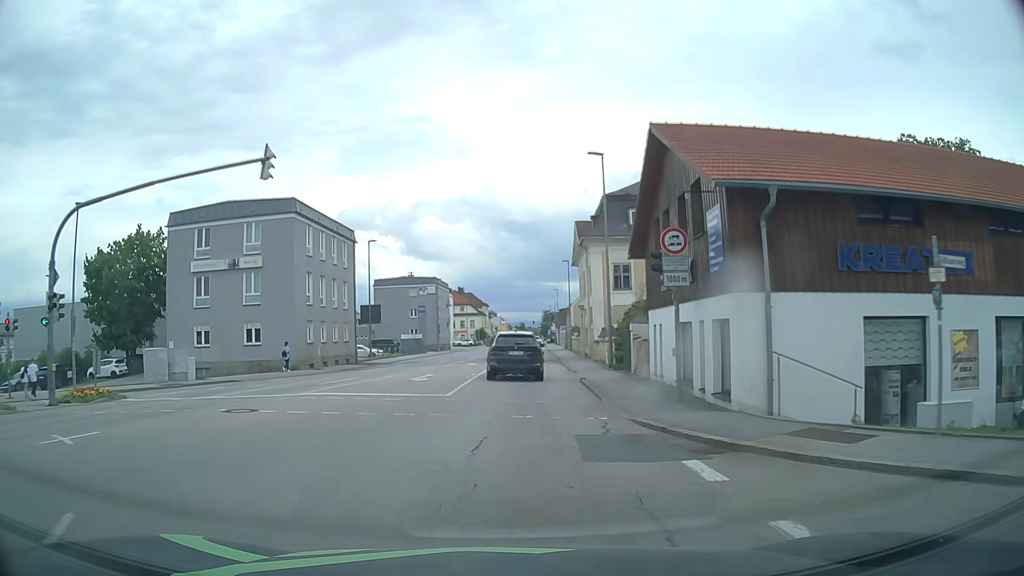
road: tertiary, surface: asphalt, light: Day
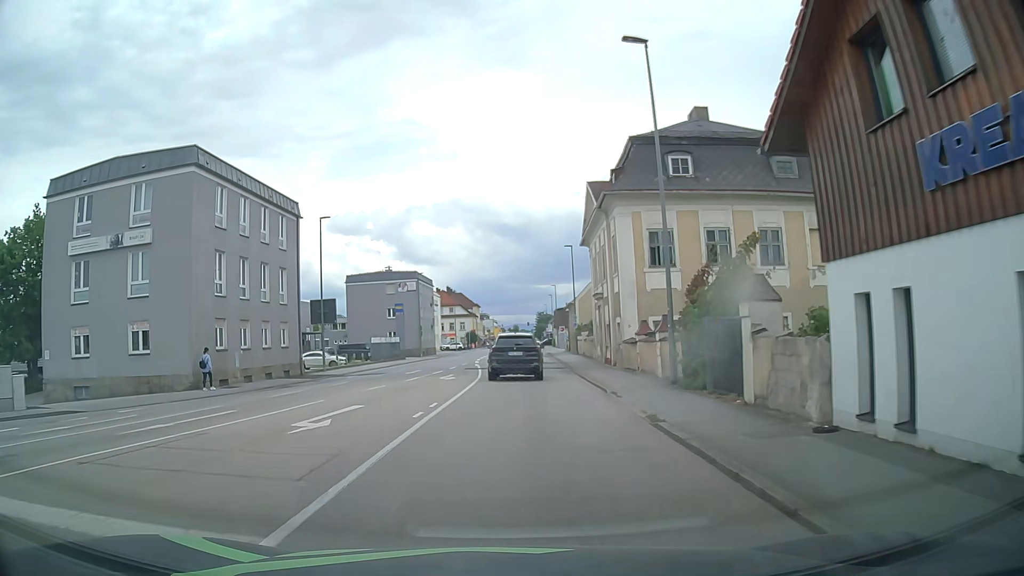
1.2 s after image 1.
(+0.3, +12.9) m; +1°
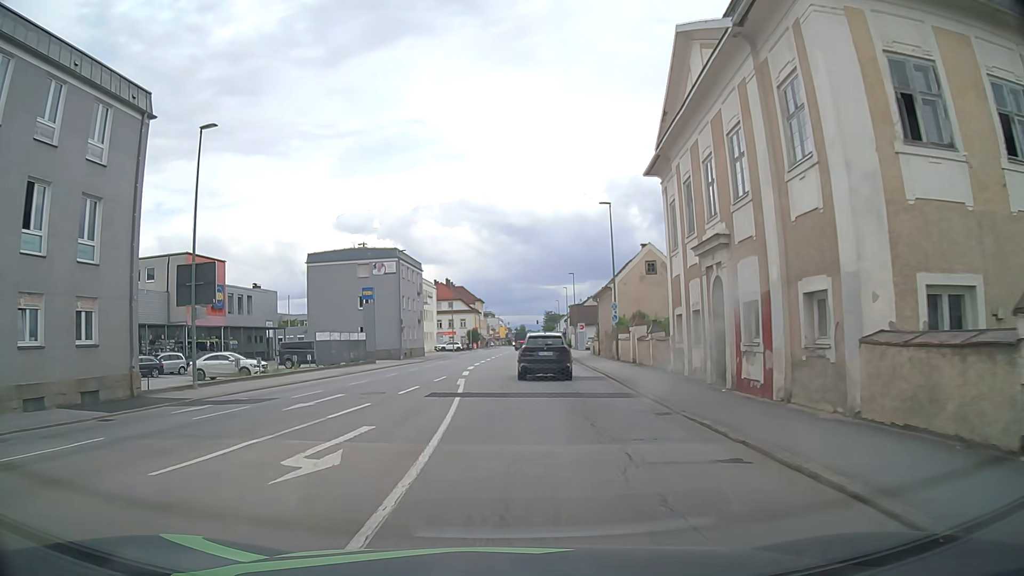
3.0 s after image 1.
(0.0, +19.9) m; 0°
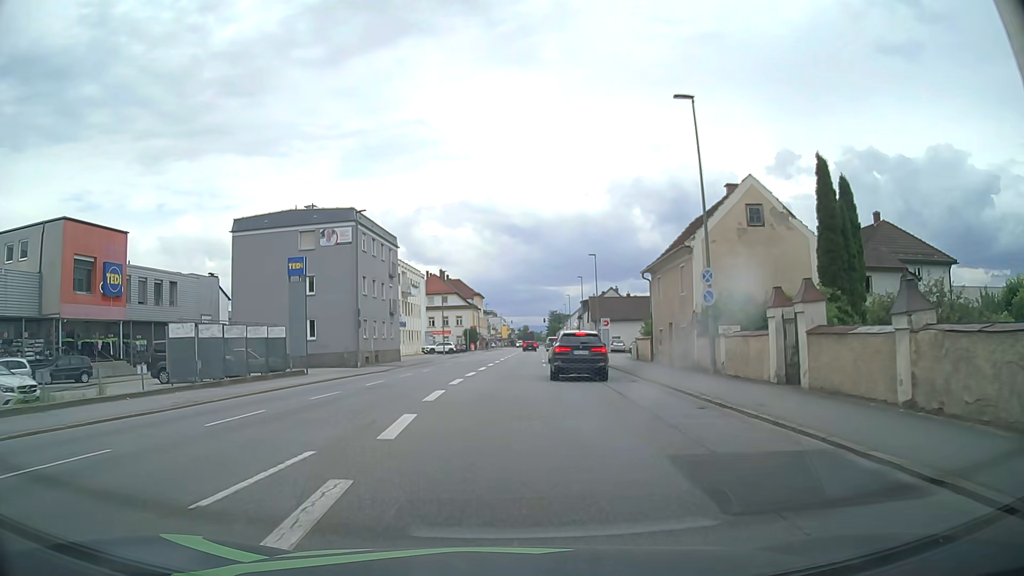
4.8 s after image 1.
(0.0, +19.5) m; +1°
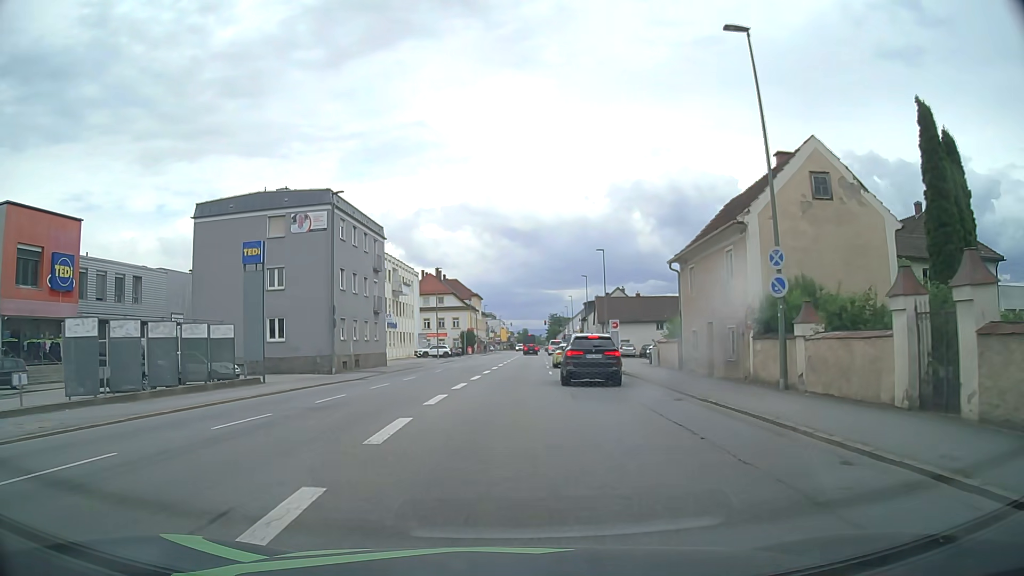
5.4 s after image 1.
(-0.1, +6.3) m; -1°
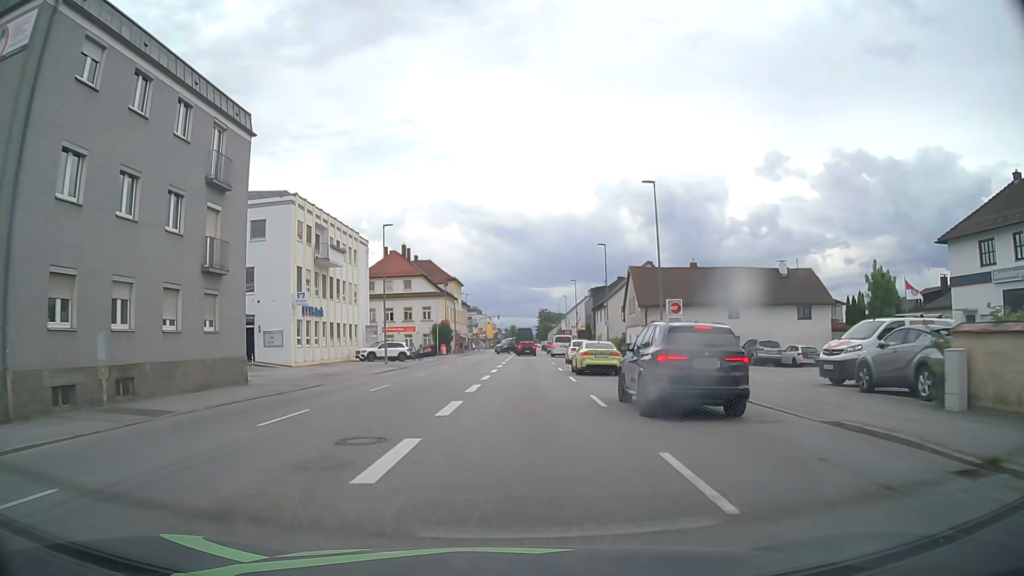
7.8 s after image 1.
(0.0, +26.8) m; +1°
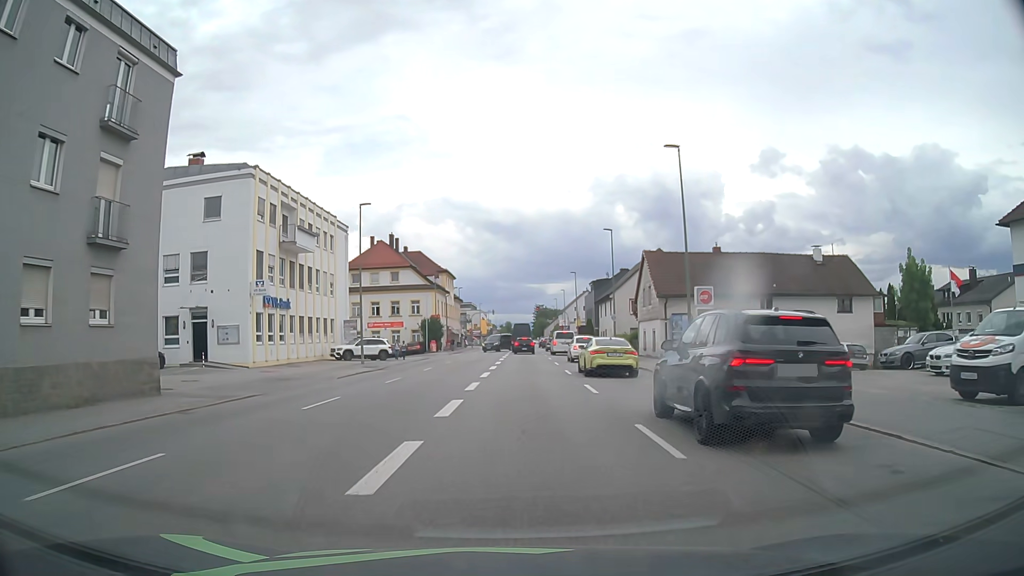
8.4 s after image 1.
(0.0, +6.6) m; 0°
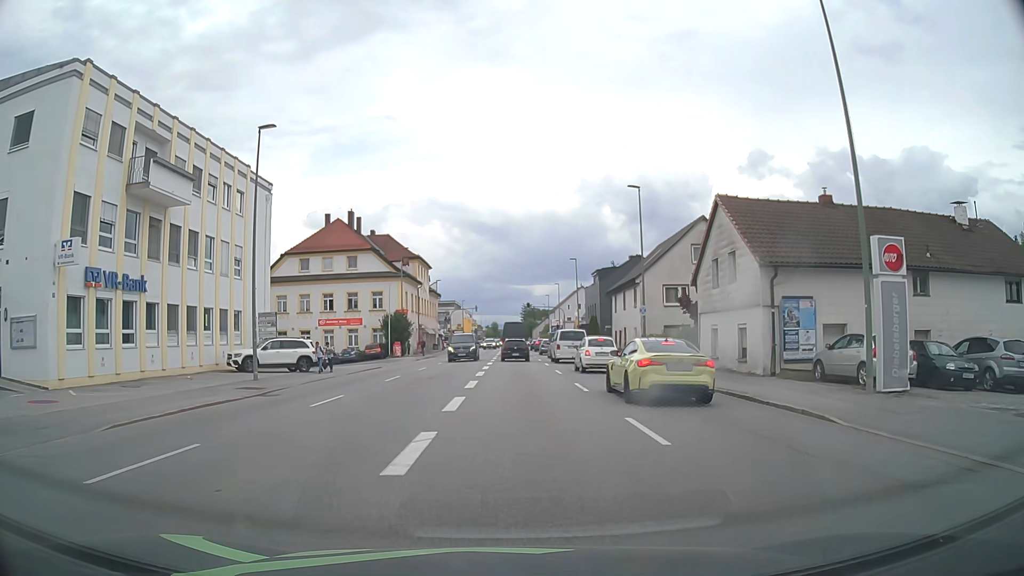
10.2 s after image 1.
(0.0, +16.7) m; +1°
(0, +10) (0, +20) (0, +30) (0, +40) (0, +50) (+1, +60) (+1, +70) (+1, +80) (+1, +90) (+1, +100) m
